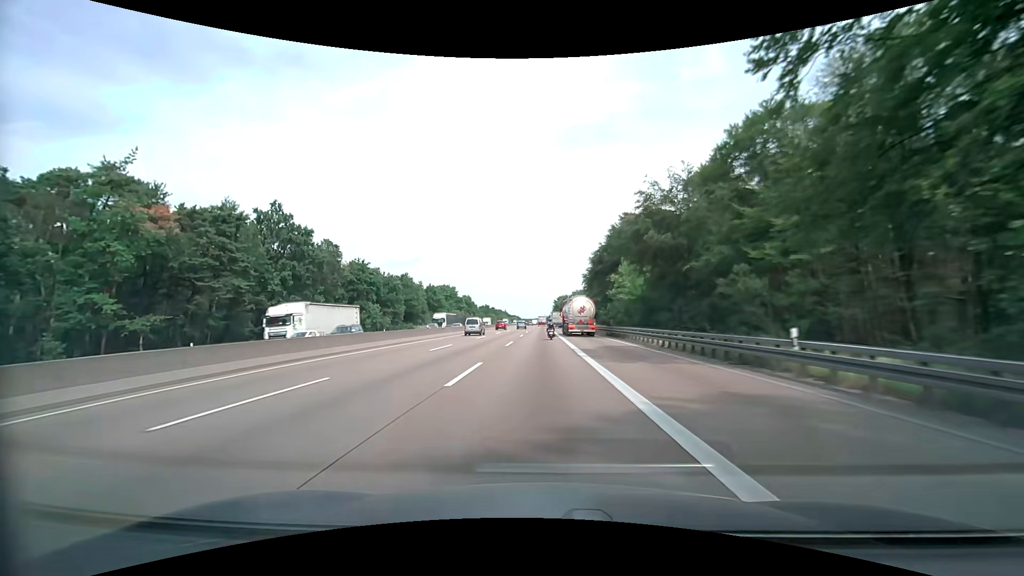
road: motorway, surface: asphalt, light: Day
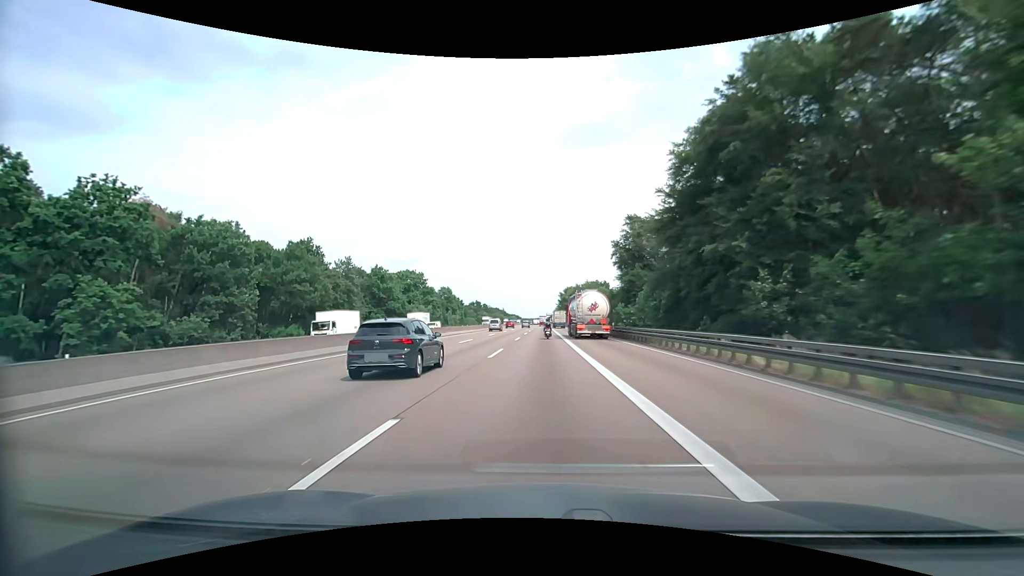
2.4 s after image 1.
(-0.5, +63.3) m; -1°
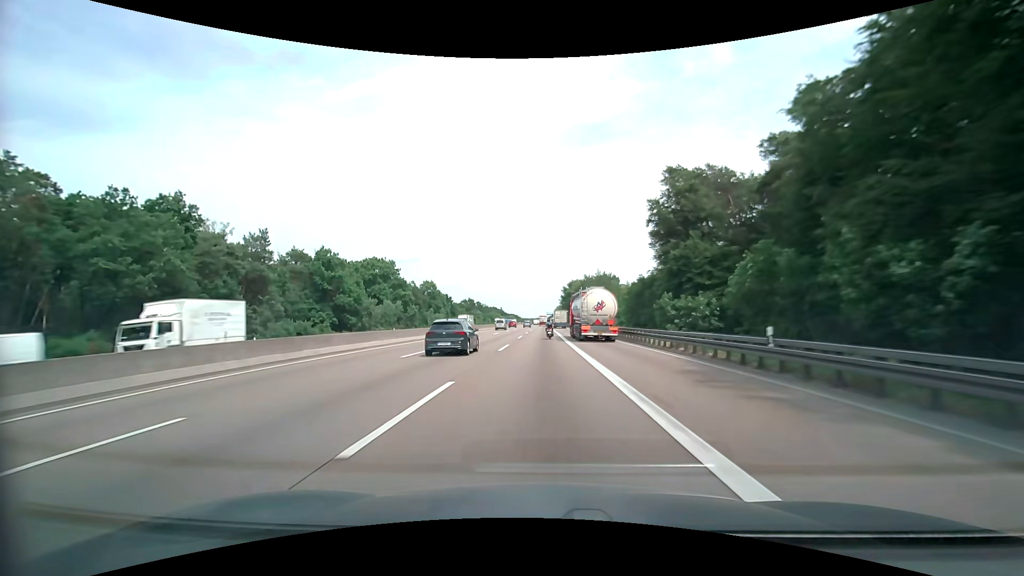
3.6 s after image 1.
(0.0, +31.6) m; 0°
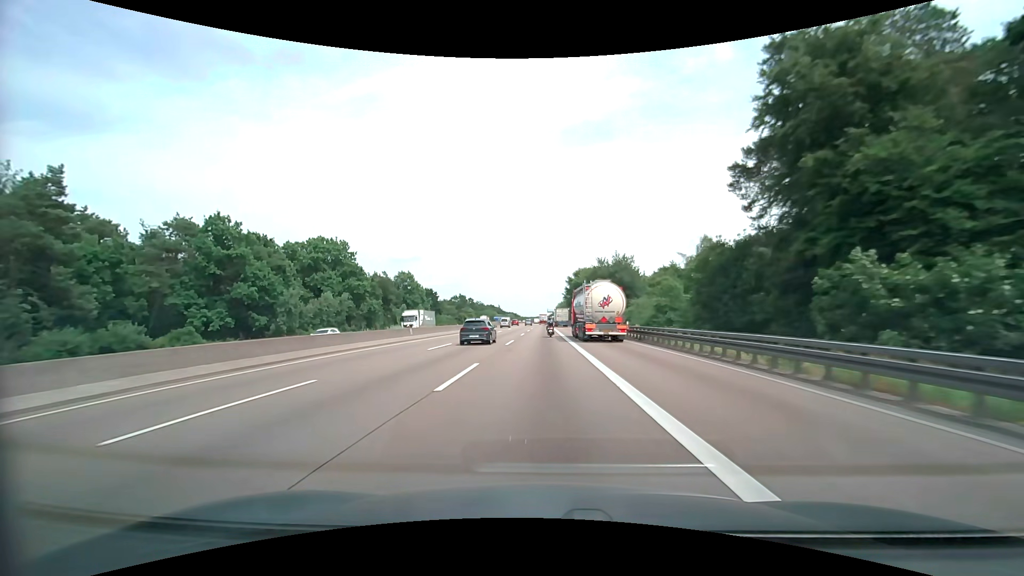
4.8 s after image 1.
(0.0, +31.5) m; 0°
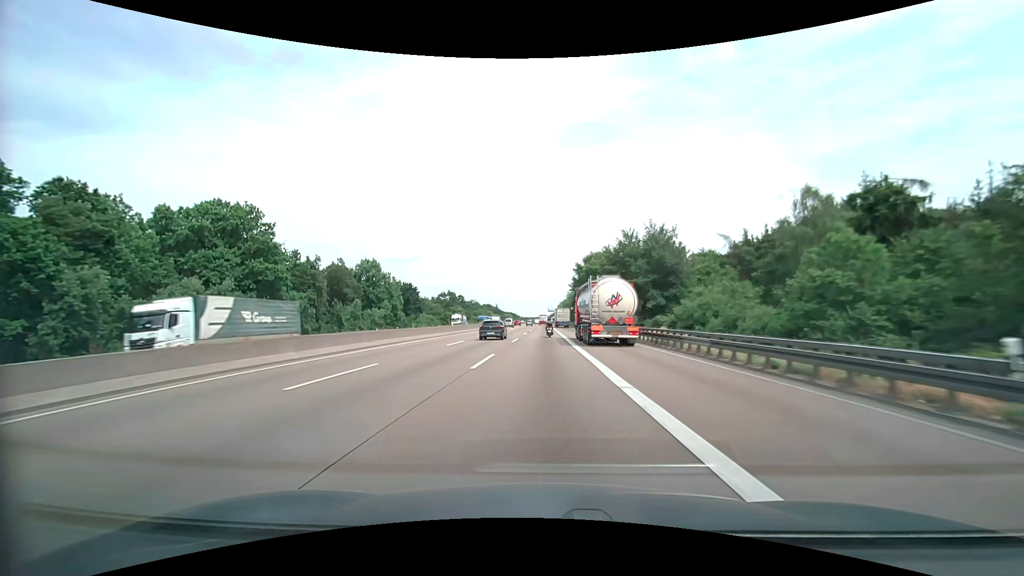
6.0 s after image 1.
(0.0, +31.4) m; 0°
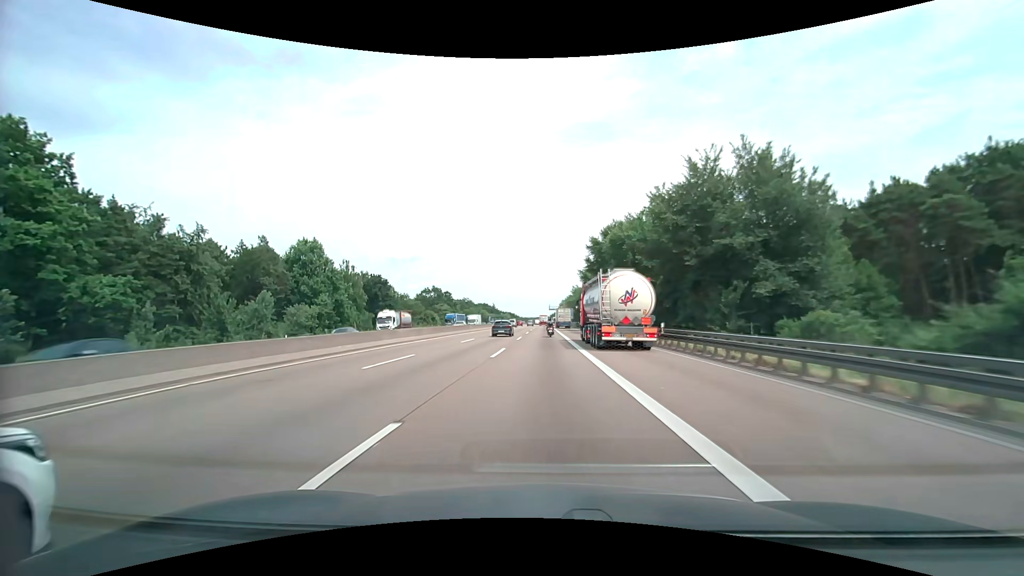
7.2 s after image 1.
(0.0, +31.3) m; 0°
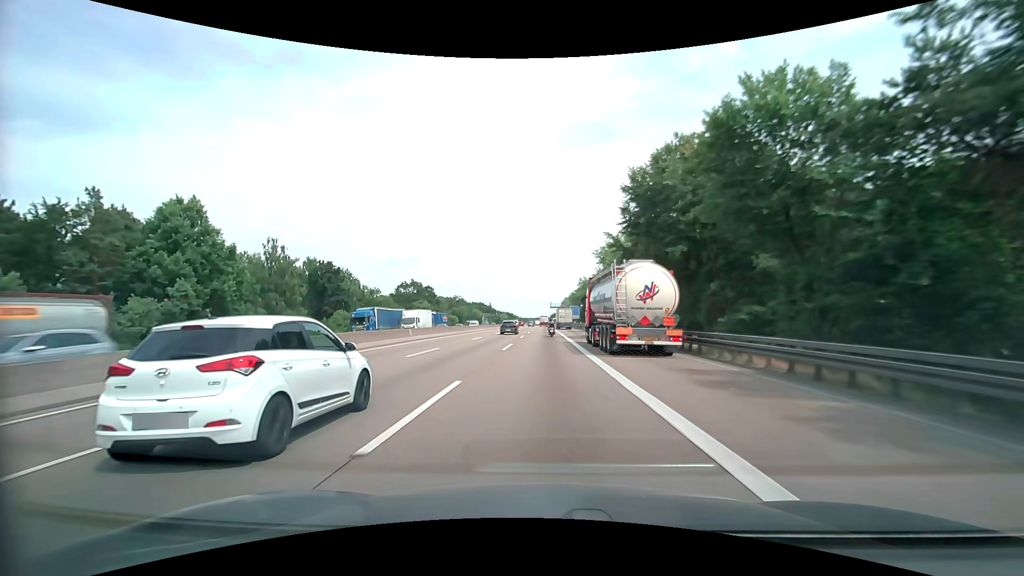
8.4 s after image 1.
(0.0, +31.2) m; 0°
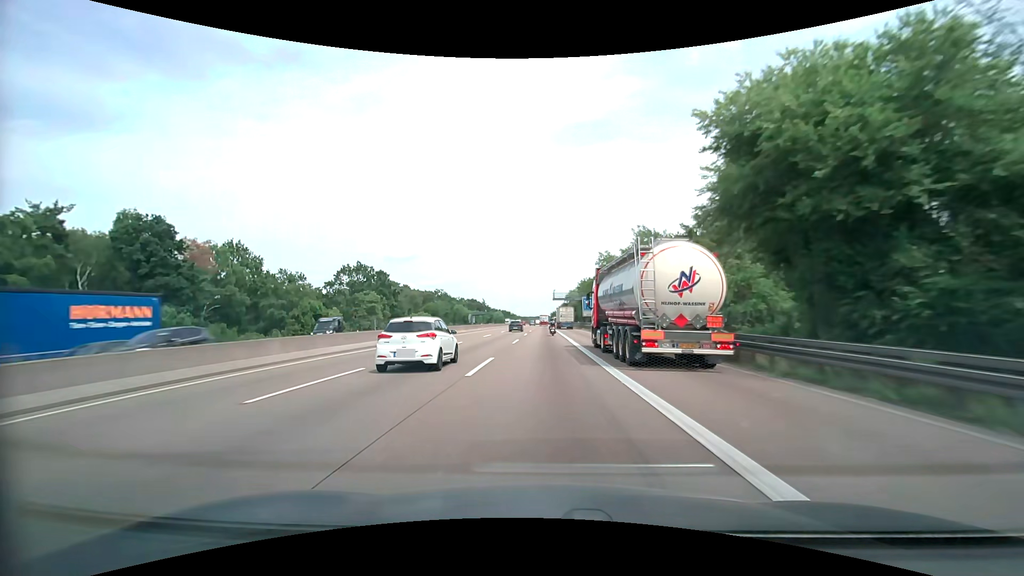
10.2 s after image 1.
(0.0, +46.7) m; 0°
(0, +10) (0, +20) (0, +30) (0, +40) (0, +50) (0, +60) (0, +70) (+1, +80) (+1, +90) (+1, +100) m
